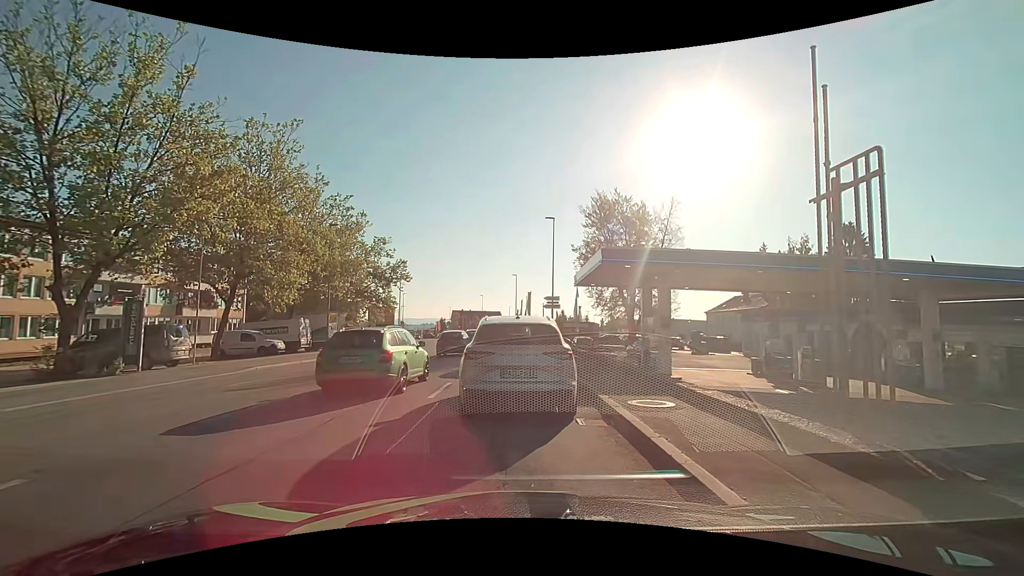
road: tertiary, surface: asphalt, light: Day
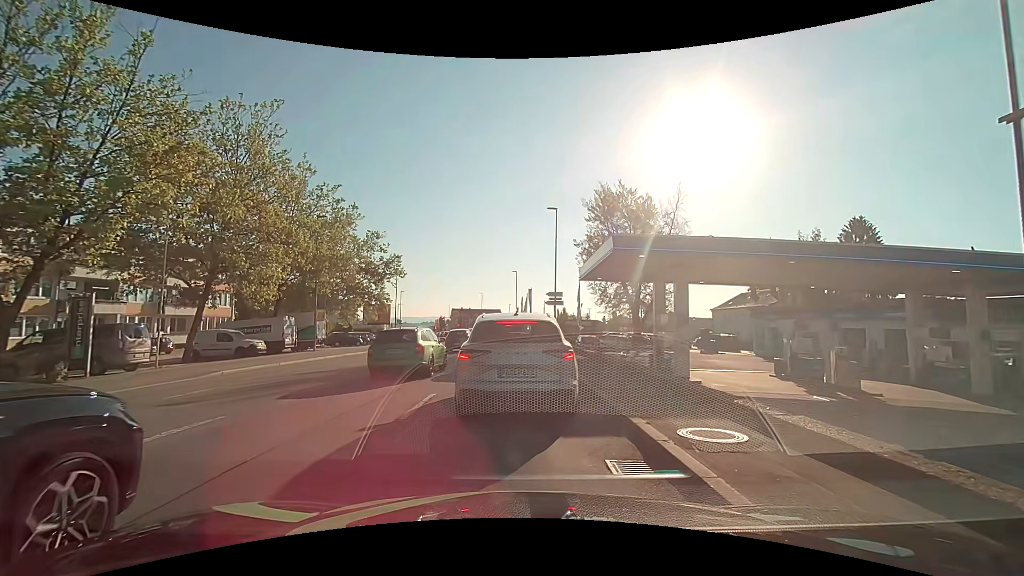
(0.0, +2.6) m; -2°
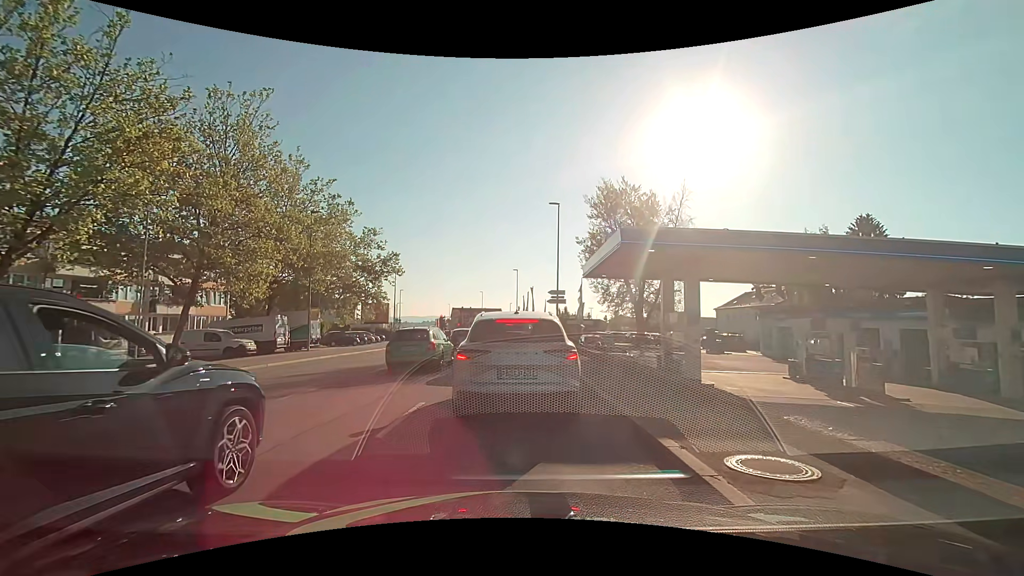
(0.0, +1.3) m; 0°
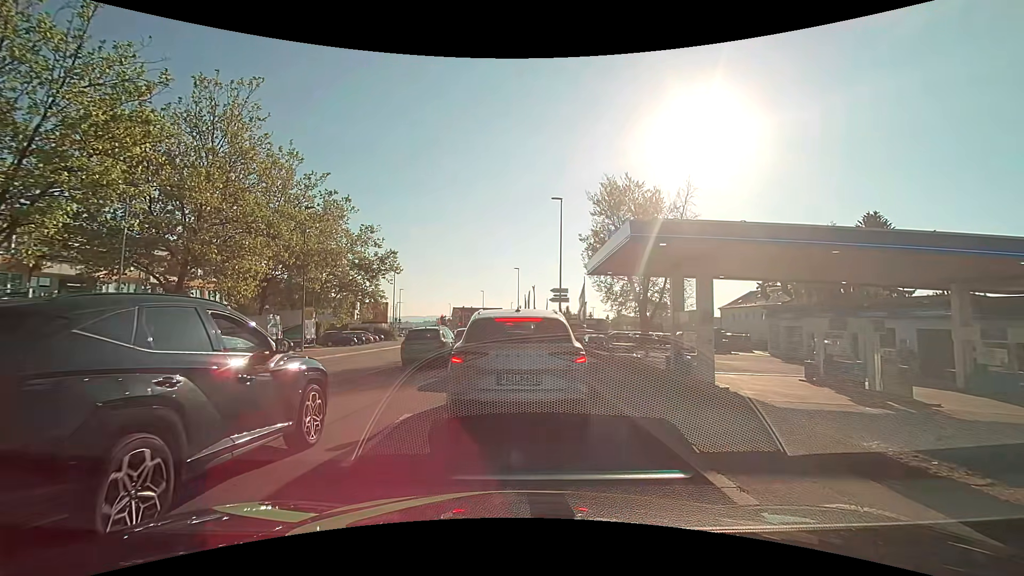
(0.0, +1.3) m; +1°
